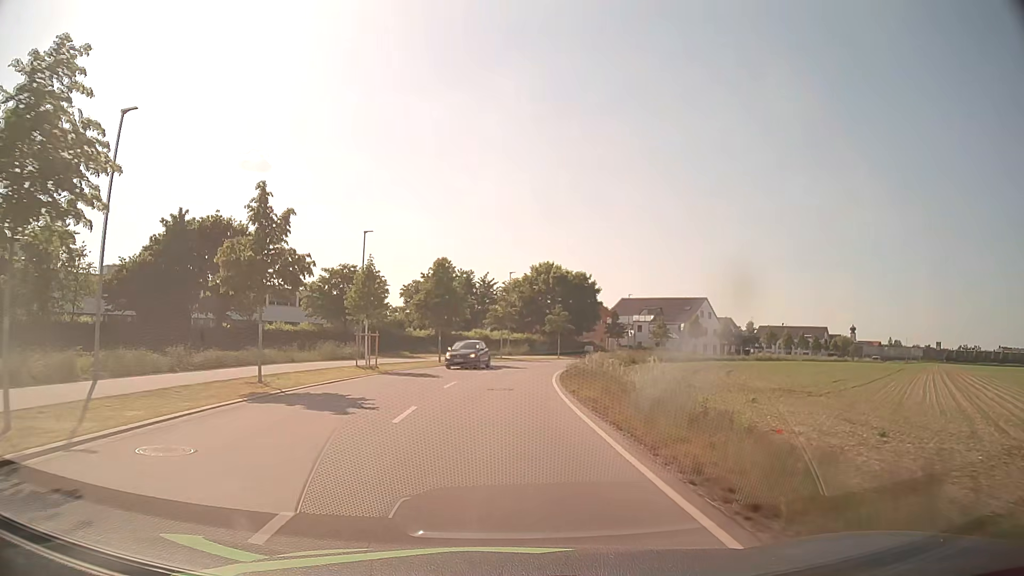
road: unclassified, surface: asphalt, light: Day
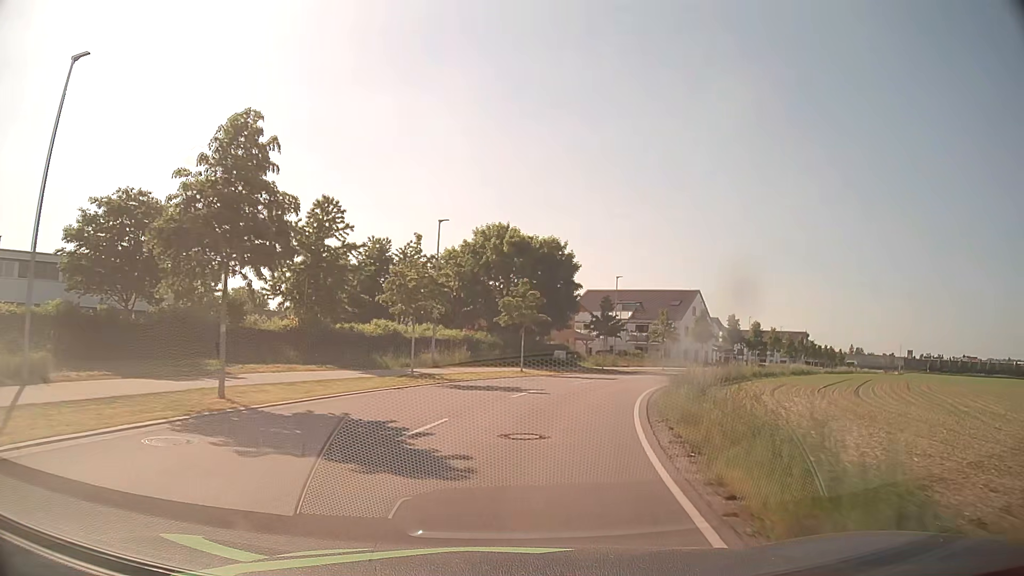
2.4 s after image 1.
(+0.6, +28.7) m; +5°
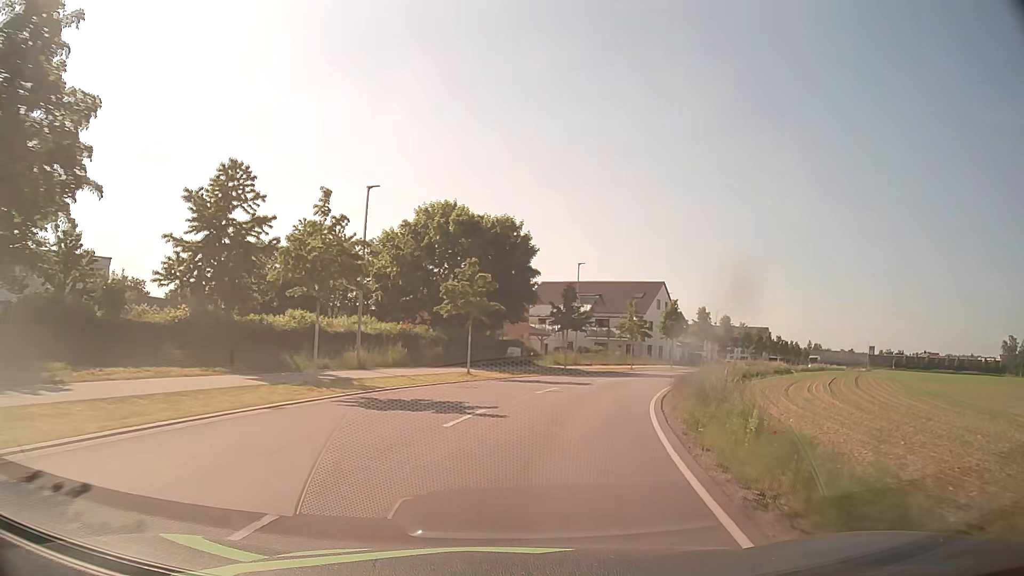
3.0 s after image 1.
(+0.2, +7.3) m; +4°
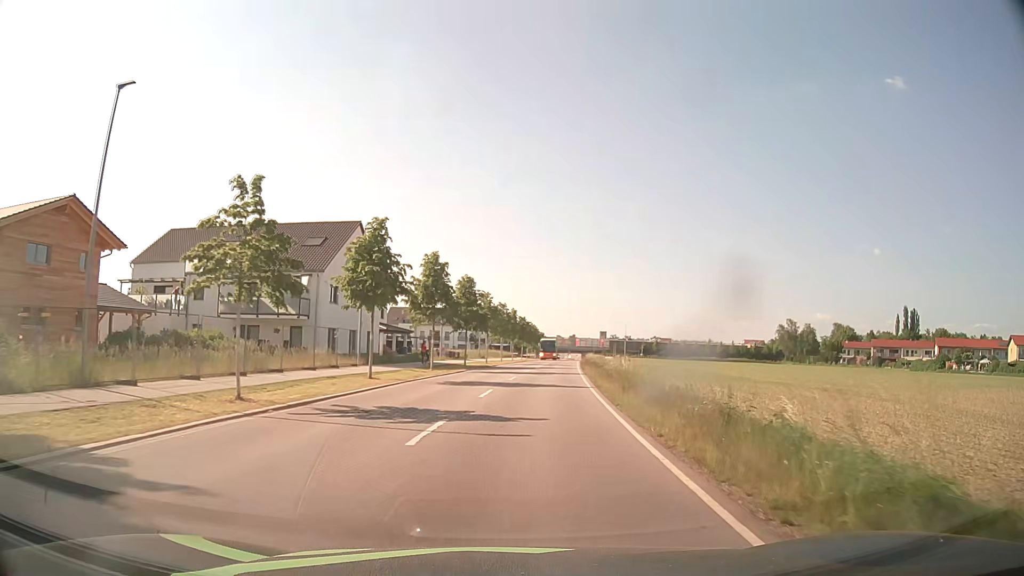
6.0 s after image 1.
(+8.6, +35.8) m; +26°
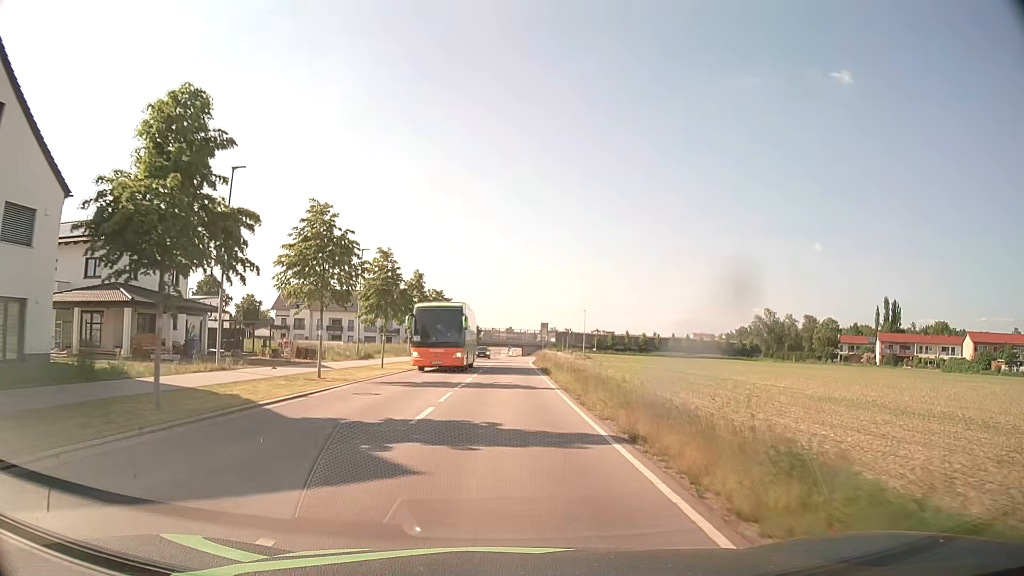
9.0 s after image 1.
(+2.6, +37.9) m; +6°
(0, +10) (0, +20) (0, +30) (0, +40) (0, +50) (+1, +60) (+1, +70) (+2, +80) (+3, +90) (+3, +100) m
